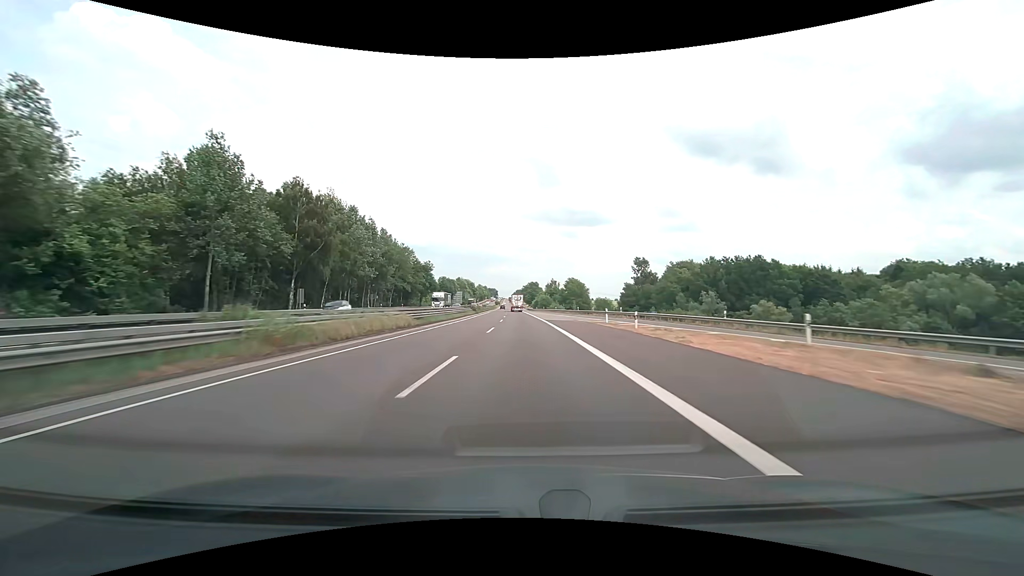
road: motorway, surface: asphalt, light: Day
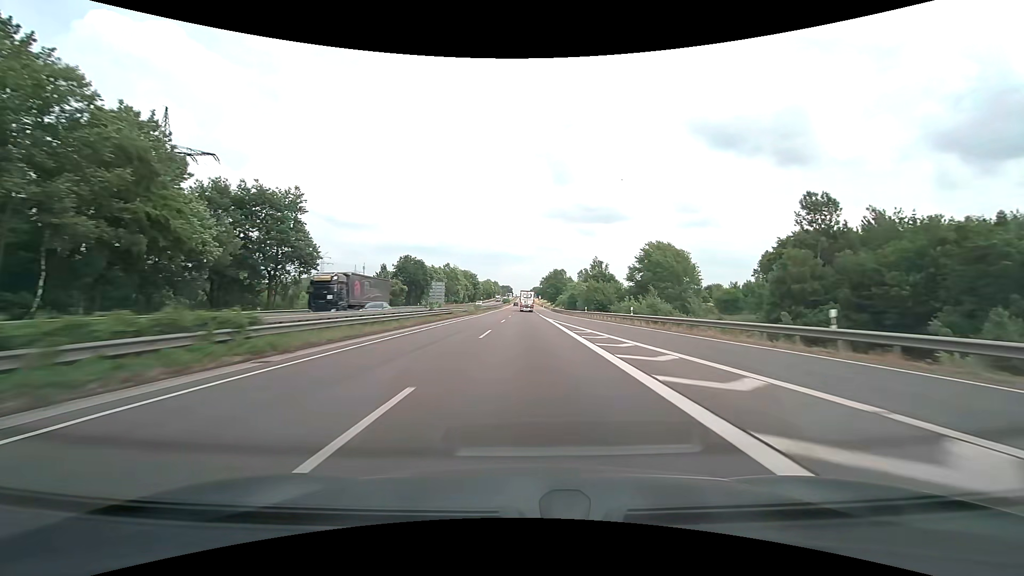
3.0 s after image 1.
(-1.7, +94.4) m; -2°
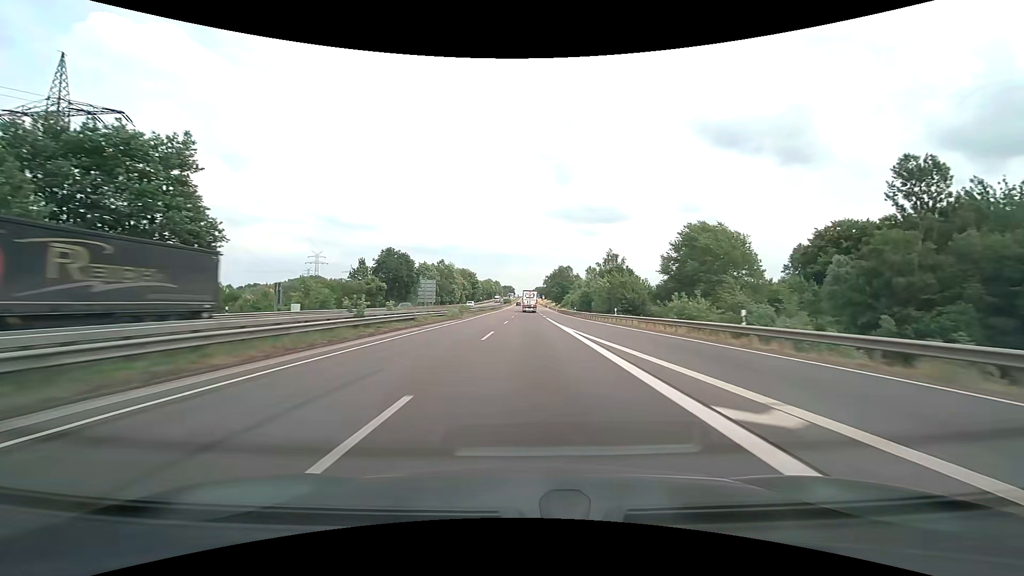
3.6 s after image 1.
(0.0, +18.5) m; 0°
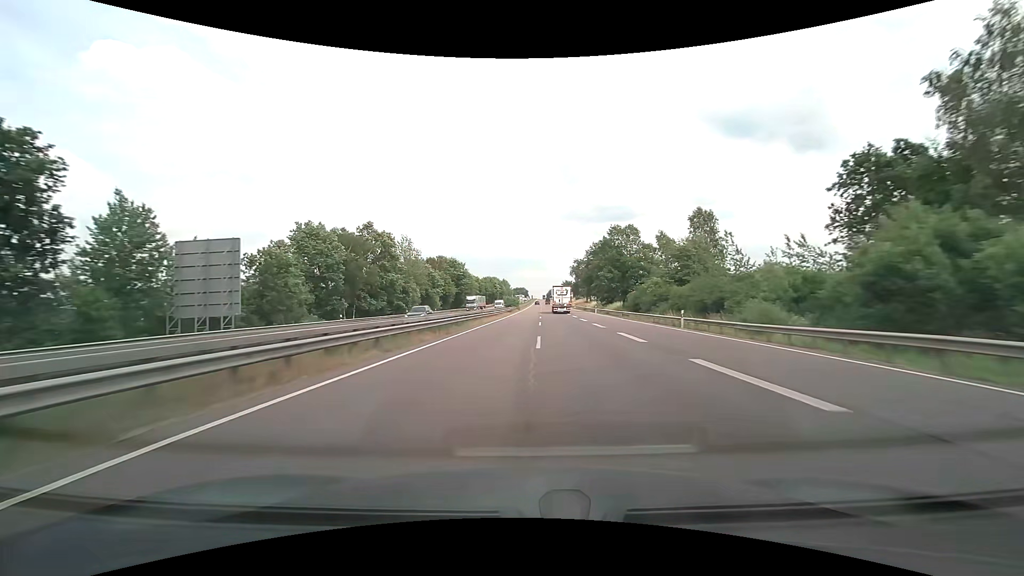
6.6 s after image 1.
(-1.1, +92.9) m; -2°
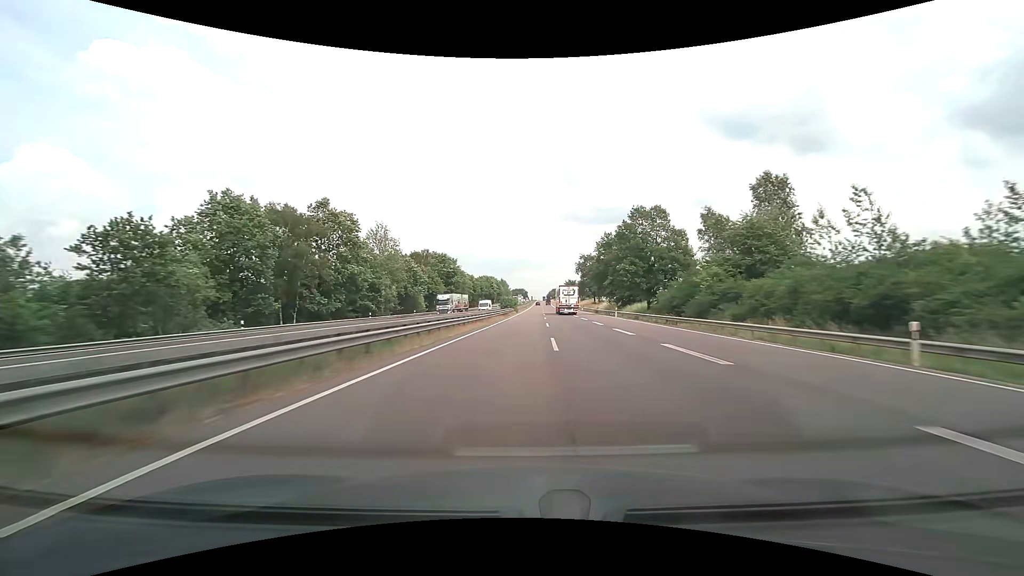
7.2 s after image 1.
(0.0, +18.8) m; 0°
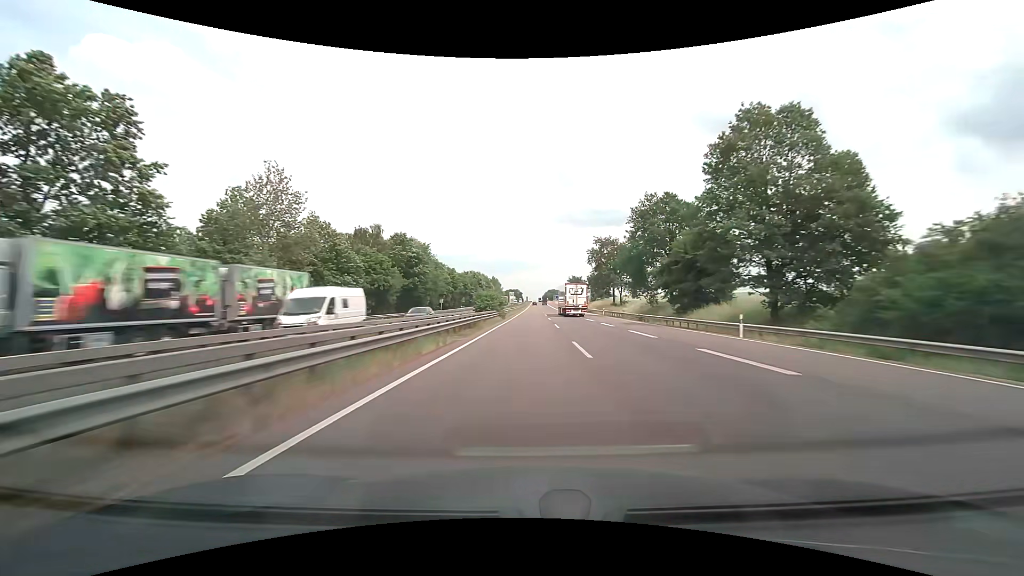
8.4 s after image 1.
(+0.1, +37.6) m; +1°
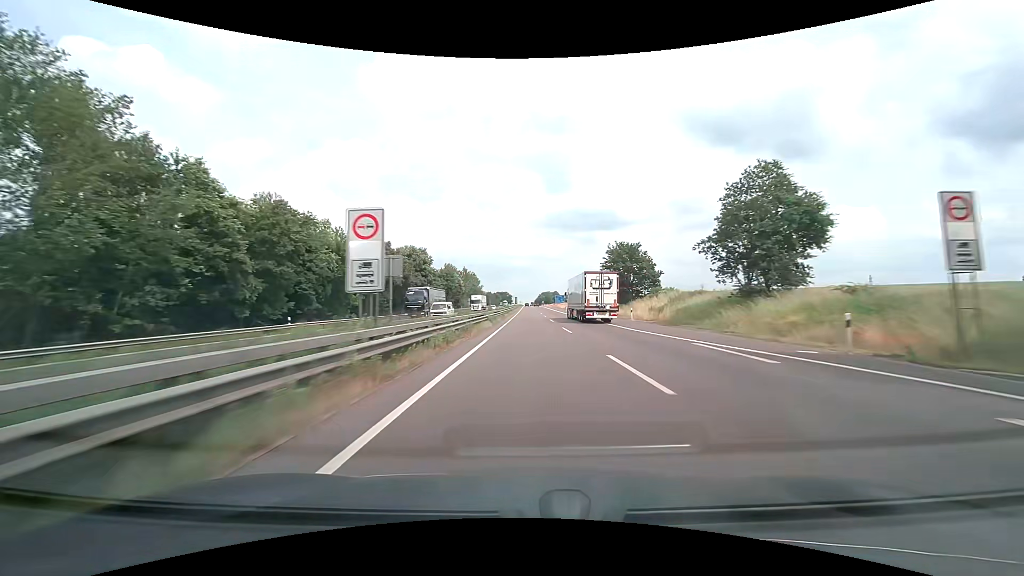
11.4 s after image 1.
(+1.2, +94.4) m; +1°
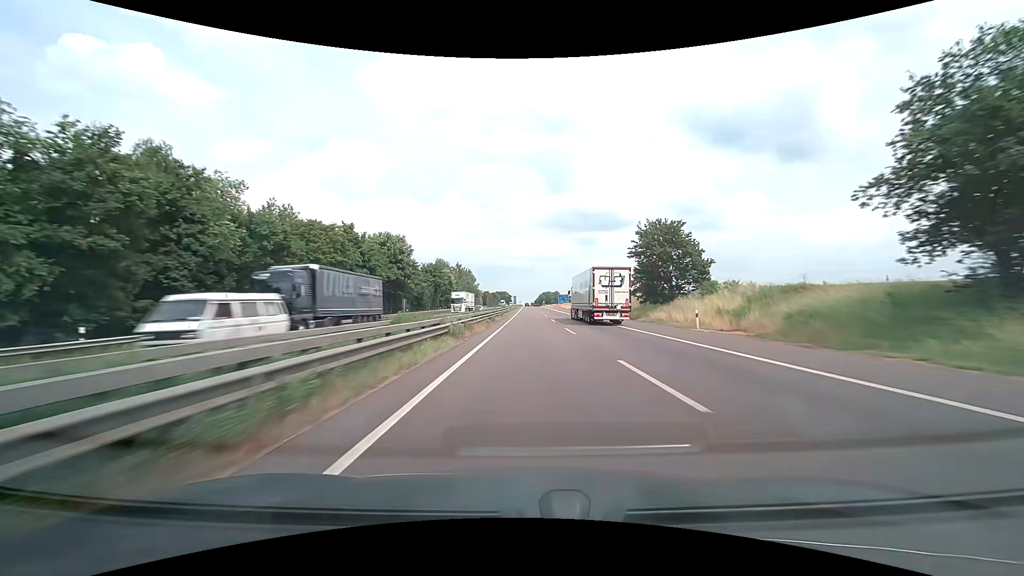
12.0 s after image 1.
(0.0, +18.9) m; 0°
(0, +10) (0, +20) (0, +30) (0, +40) (0, +50) (0, +60) (0, +70) (0, +80) (0, +90) (0, +100) m
